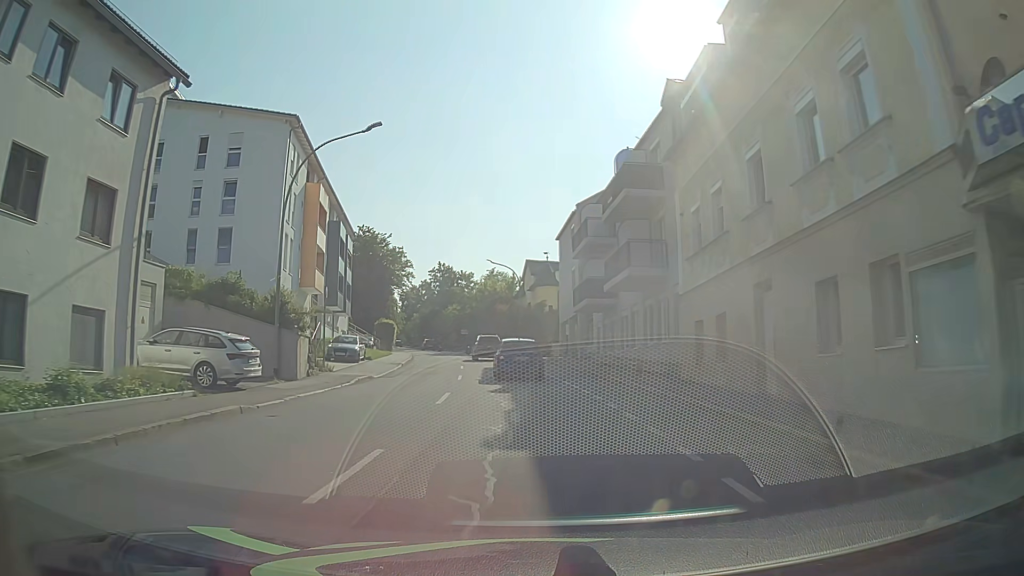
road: tertiary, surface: asphalt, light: Day
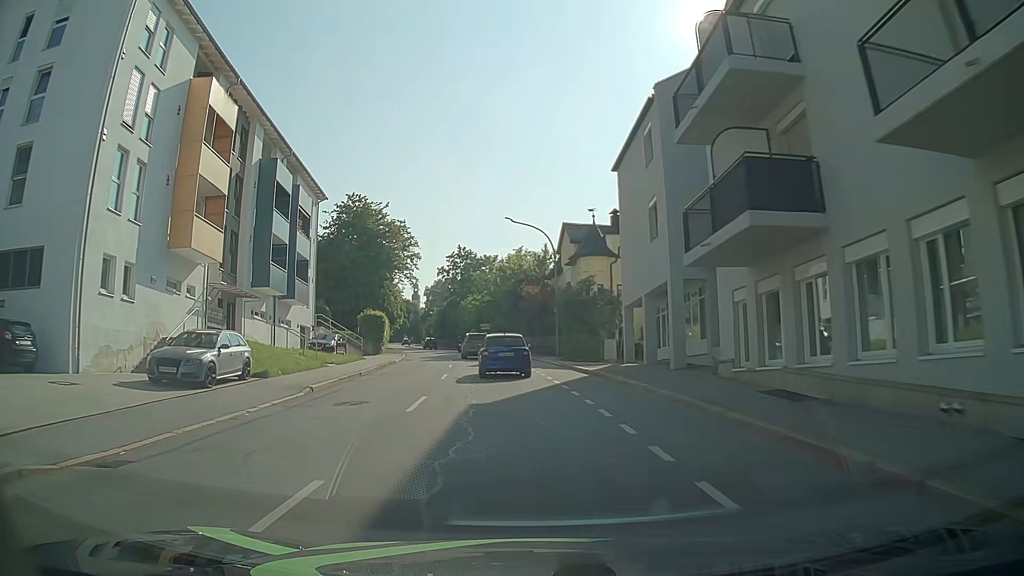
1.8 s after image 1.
(-0.3, +20.2) m; -2°
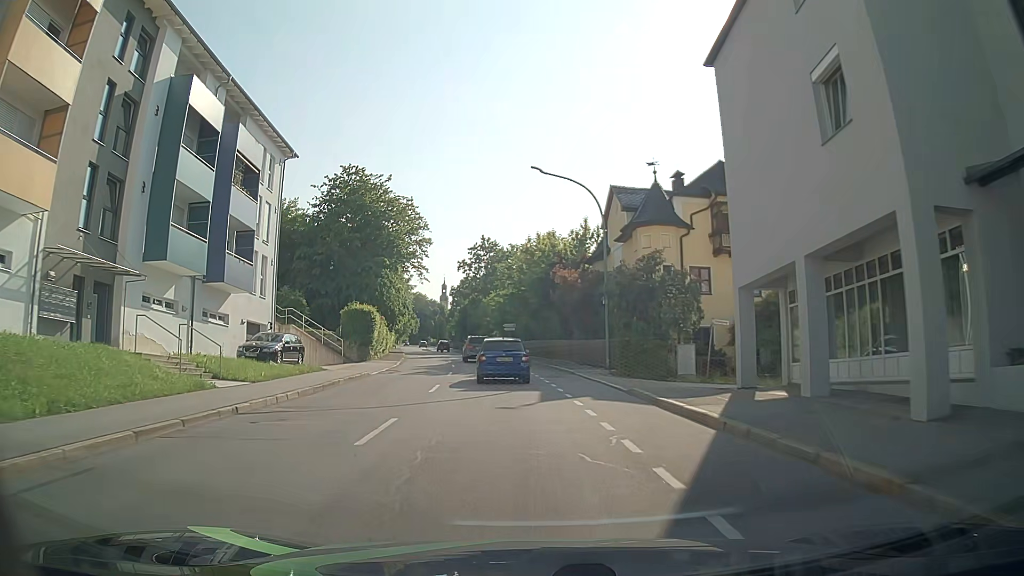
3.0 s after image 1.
(-0.4, +13.2) m; -3°
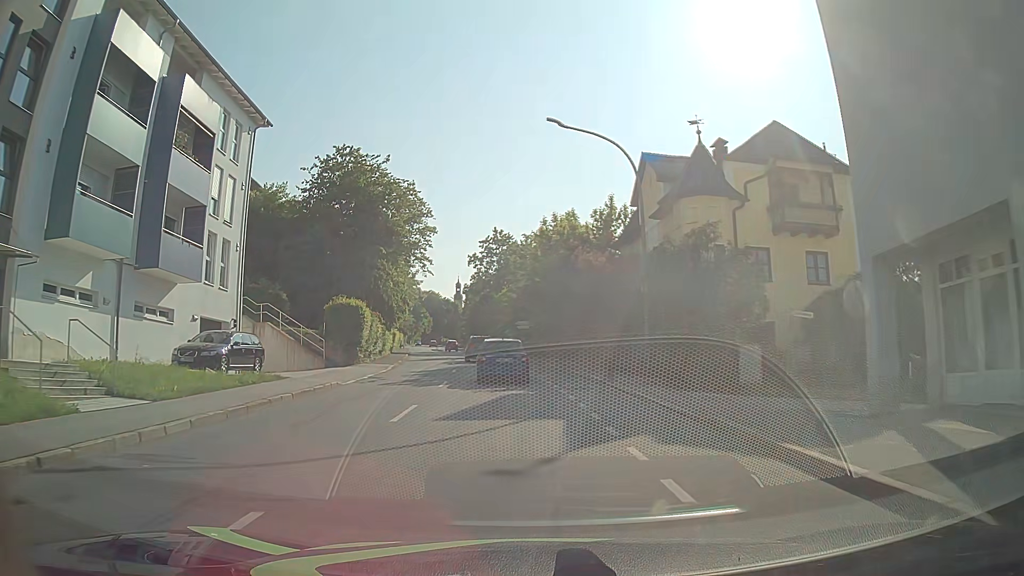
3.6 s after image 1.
(-0.1, +6.4) m; -1°
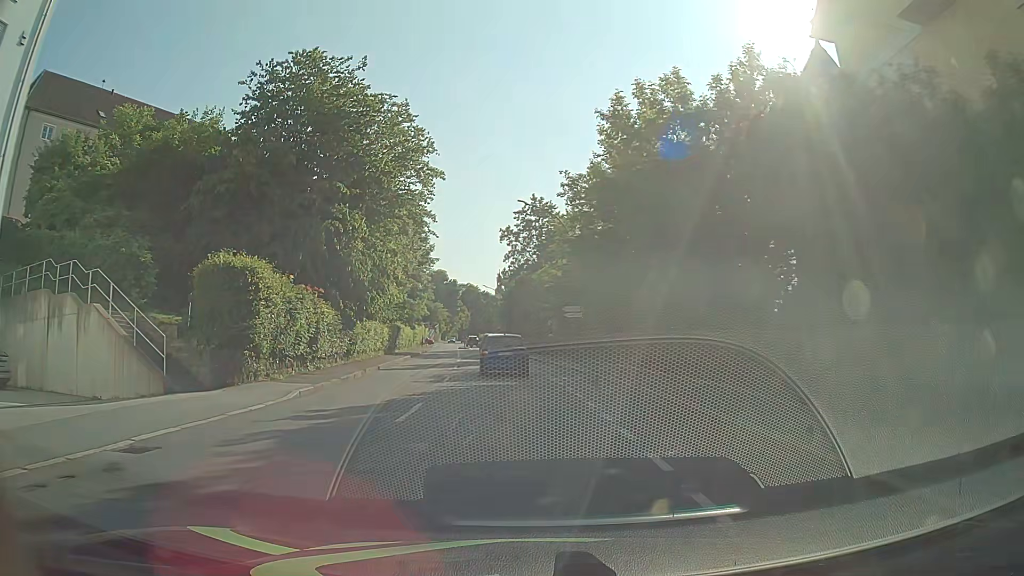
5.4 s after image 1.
(-0.4, +18.7) m; -3°
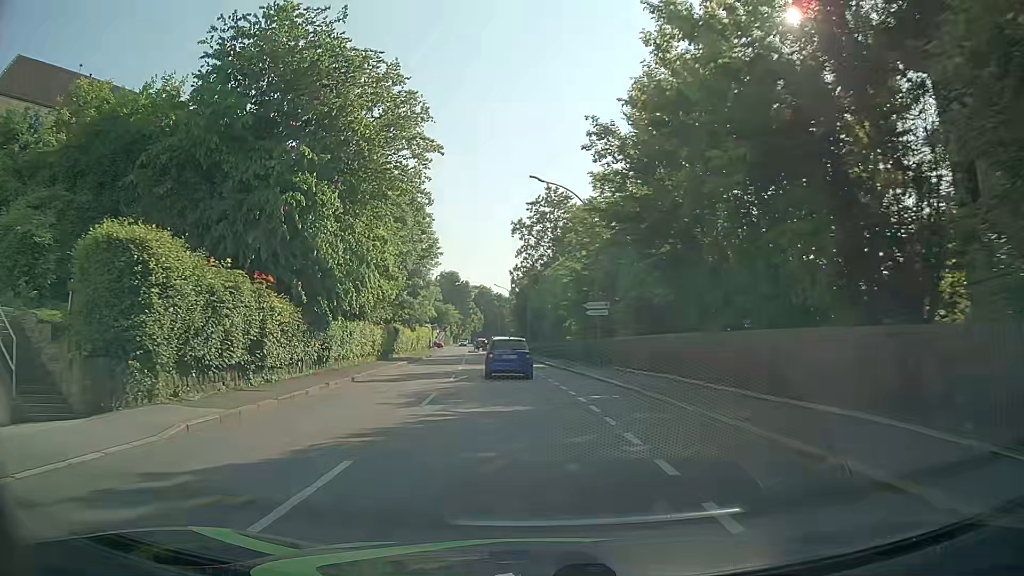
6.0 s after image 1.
(-0.1, +6.2) m; -2°
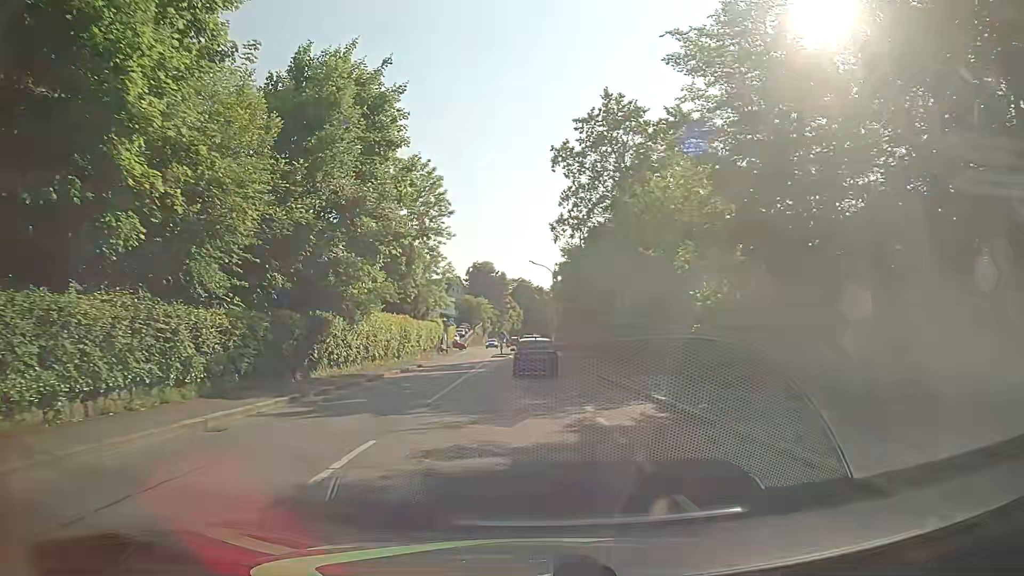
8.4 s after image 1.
(-1.0, +25.5) m; -4°
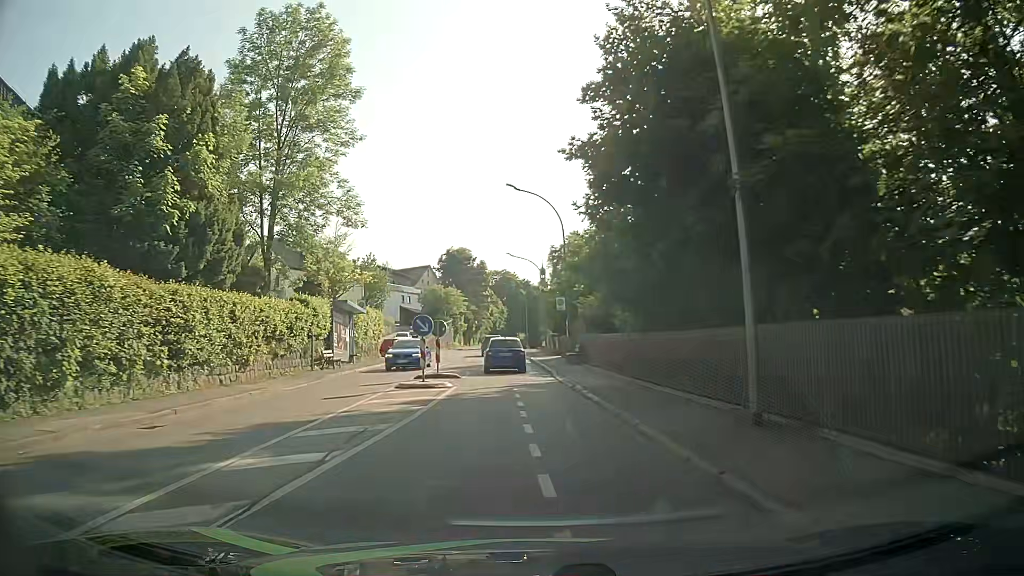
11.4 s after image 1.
(0.0, +33.3) m; +1°
(0, +10) (0, +20) (-1, +30) (-2, +40) (-3, +50) (-4, +60) (-5, +70) (-6, +80) (-6, +90) (-7, +100) m
